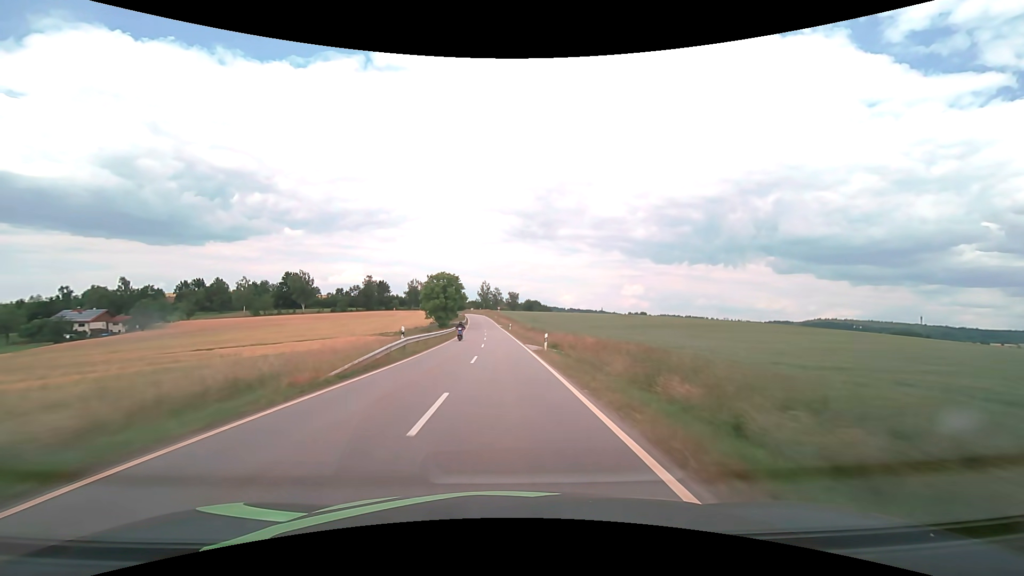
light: Day
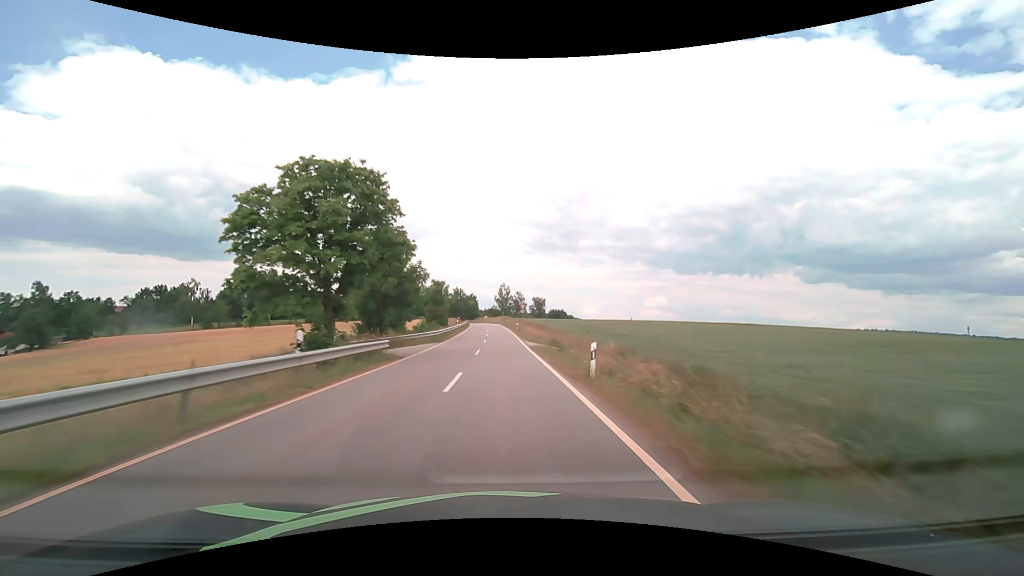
(-1.1, +56.9) m; -2°
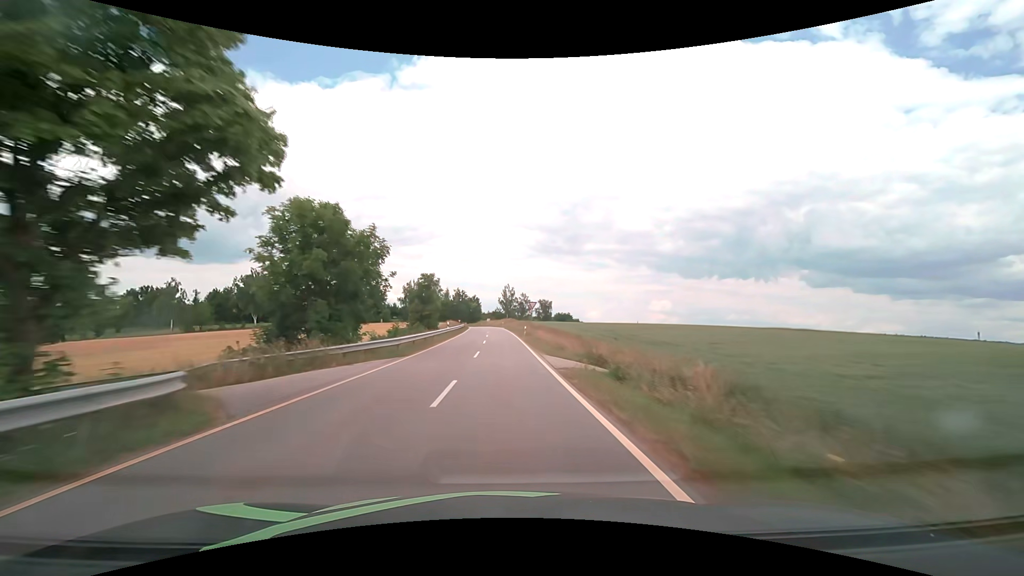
(-0.1, +13.8) m; -1°
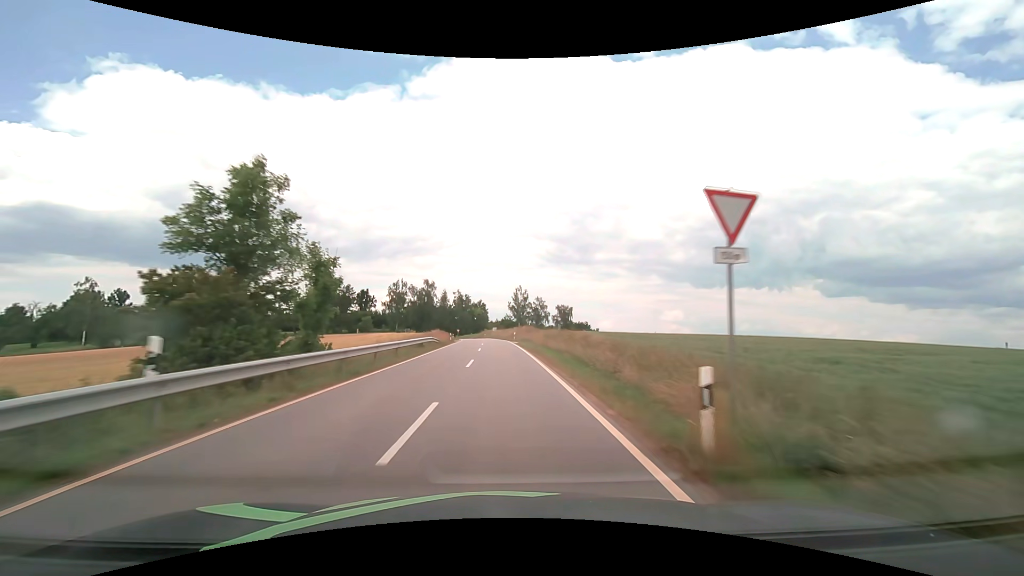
(-0.4, +39.6) m; -1°
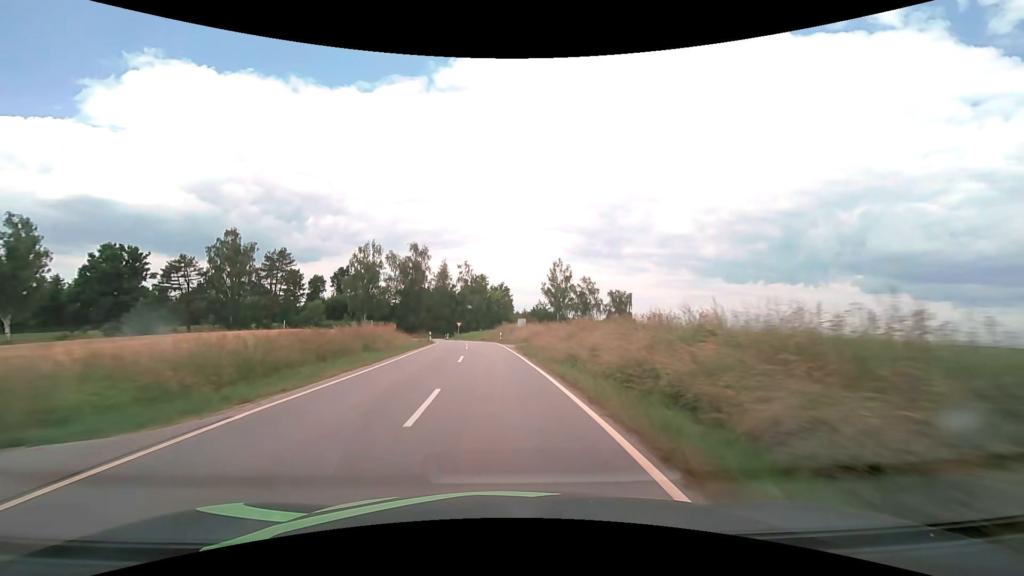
(-1.3, +58.6) m; -3°
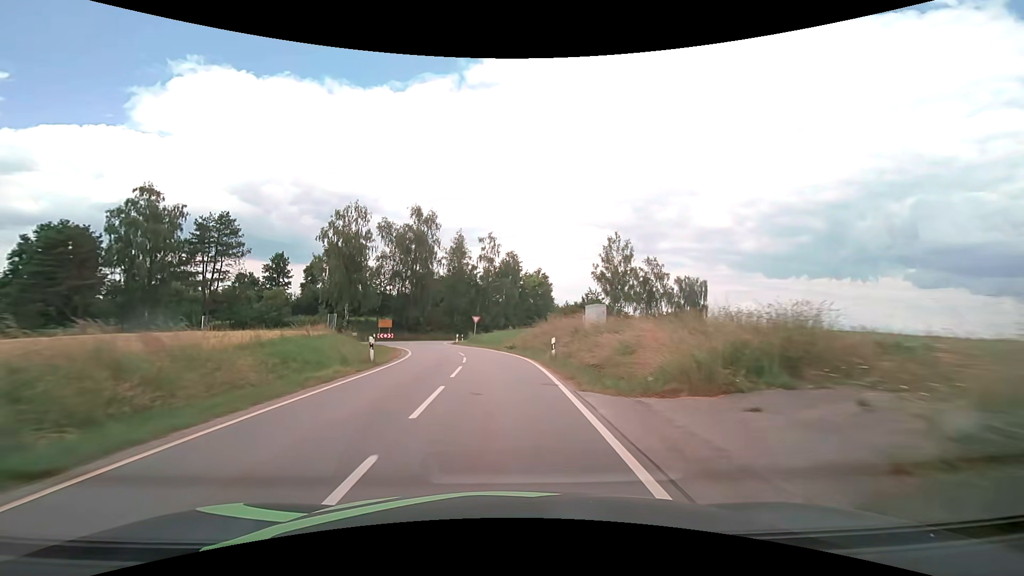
(-1.0, +29.7) m; -4°
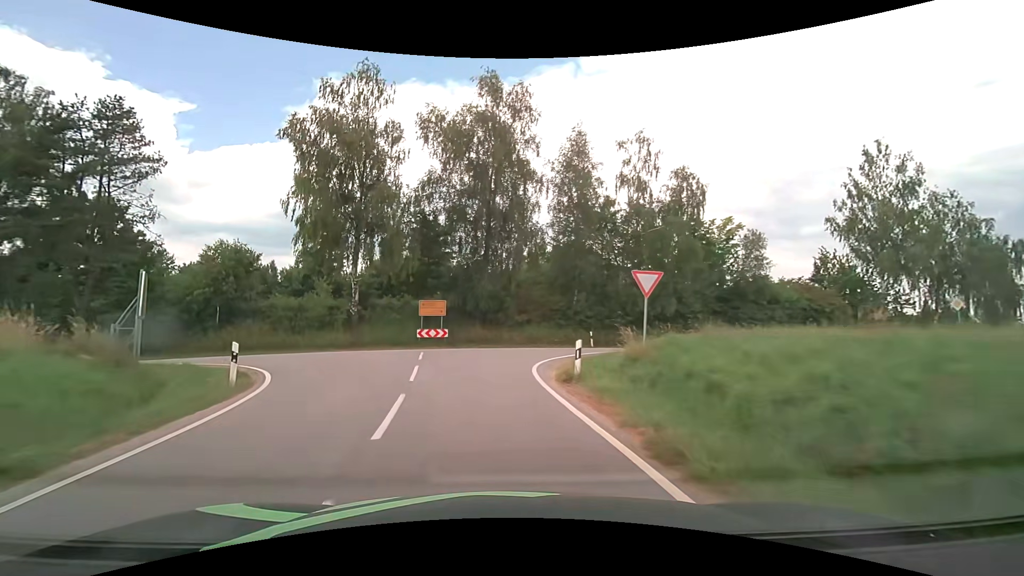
(-3.0, +36.6) m; -14°
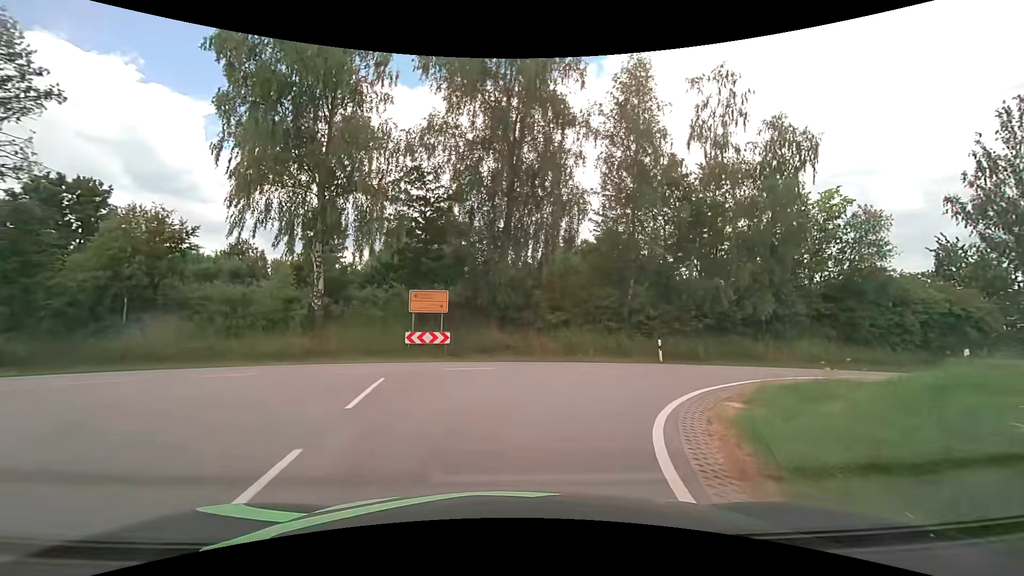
(-0.4, +10.1) m; -3°
(+1, +10) (+7, +18) (+17, +21) (+26, +24) (+36, +27) (+45, +31) (+54, +35) (+63, +40) (+72, +45) (+80, +50) m
